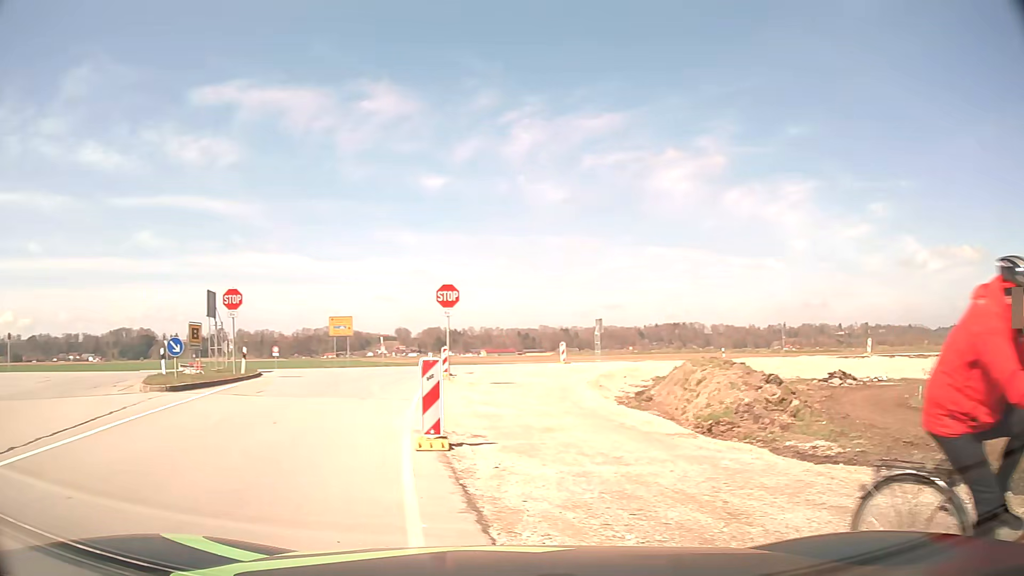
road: primary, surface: asphalt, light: Day
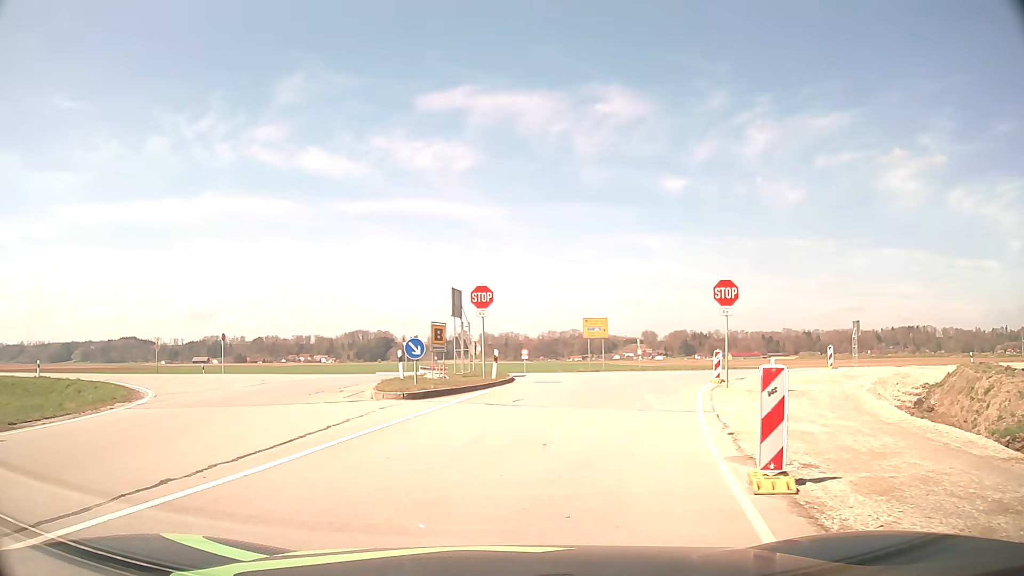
(-0.6, +2.7) m; -21°
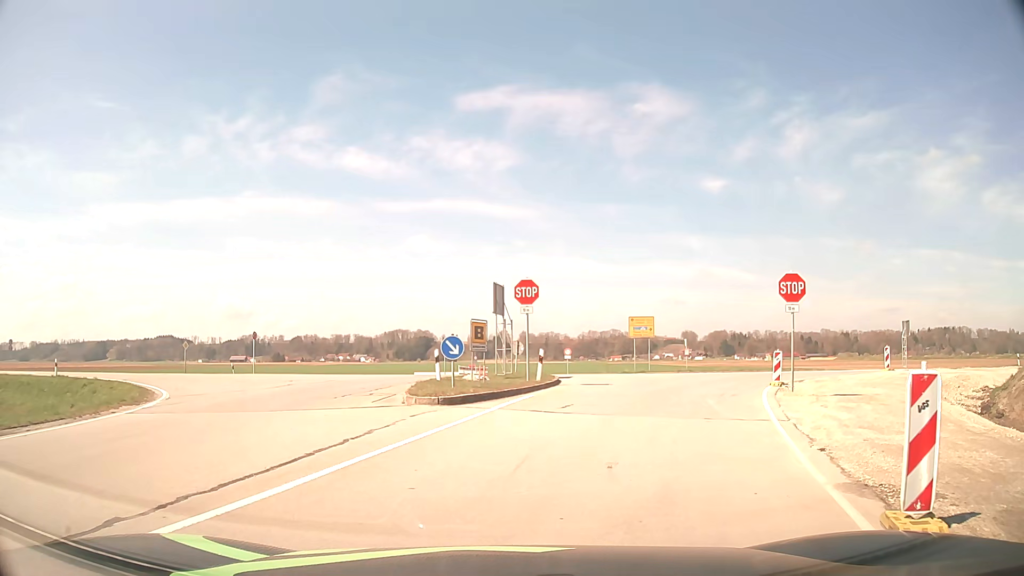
(-0.1, +2.1) m; -3°
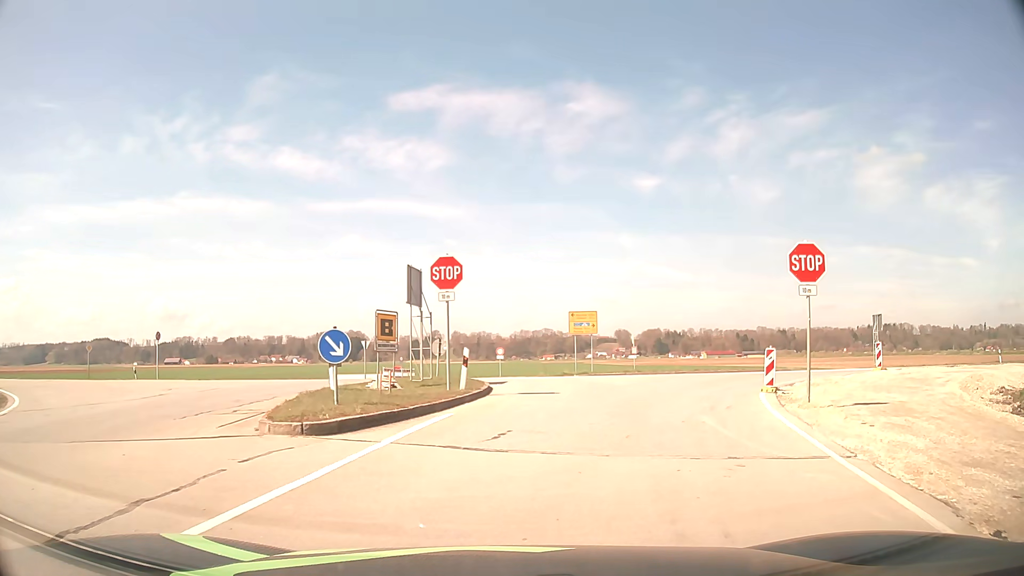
(+0.3, +5.6) m; +6°
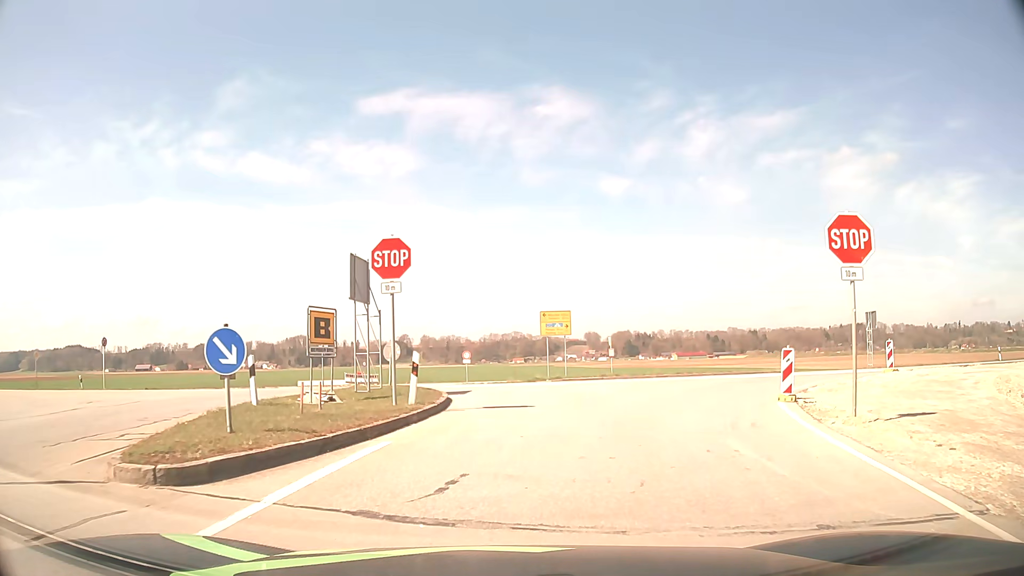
(+0.1, +3.5) m; +2°
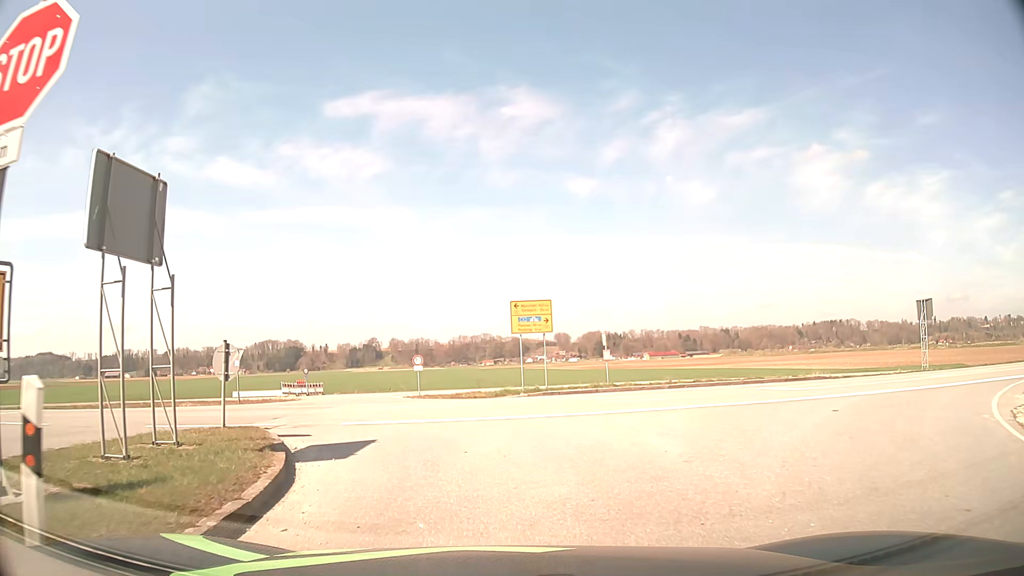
(+0.4, +10.3) m; +3°
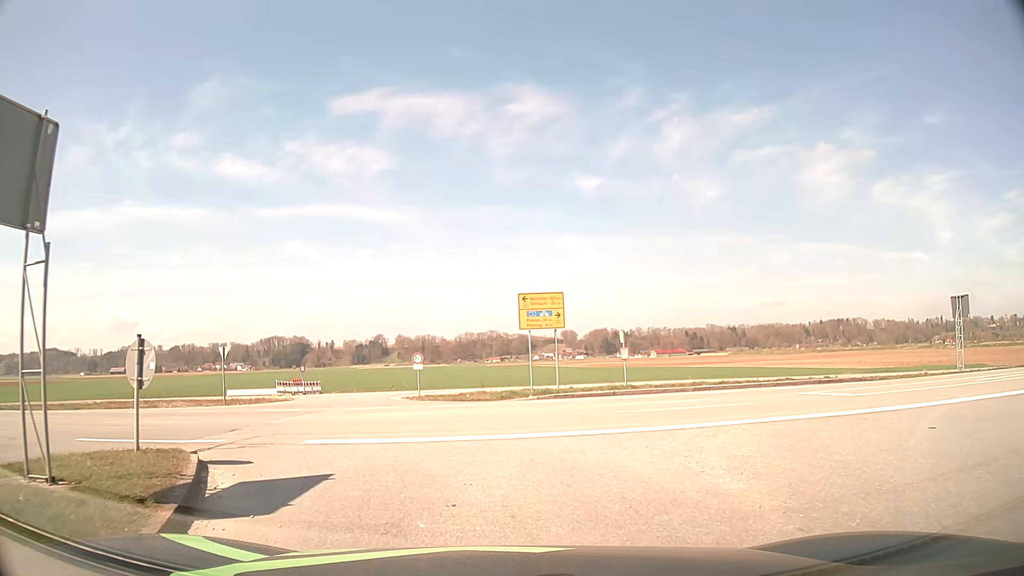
(0.0, +2.9) m; 0°
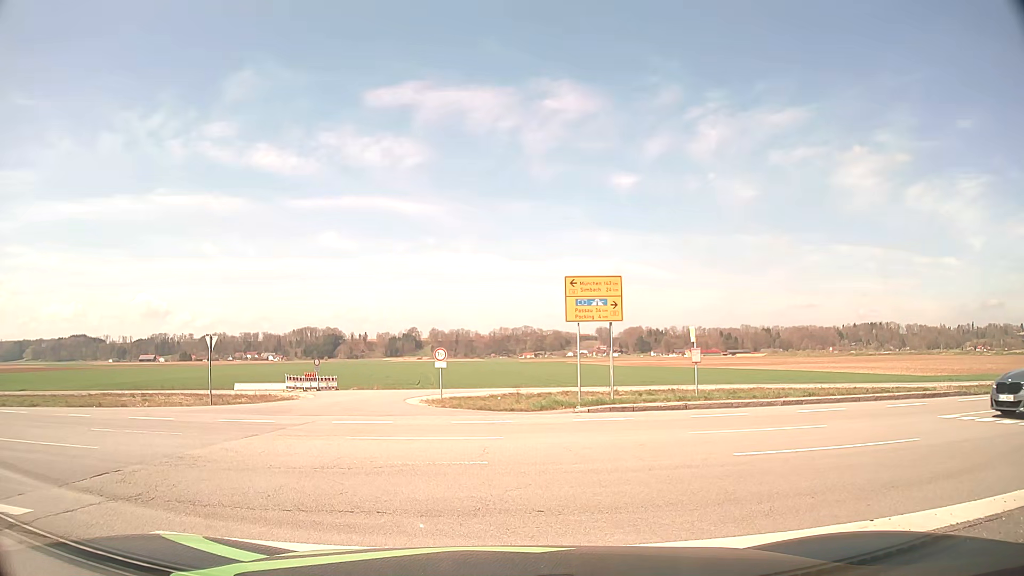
(-0.2, +5.4) m; -3°
